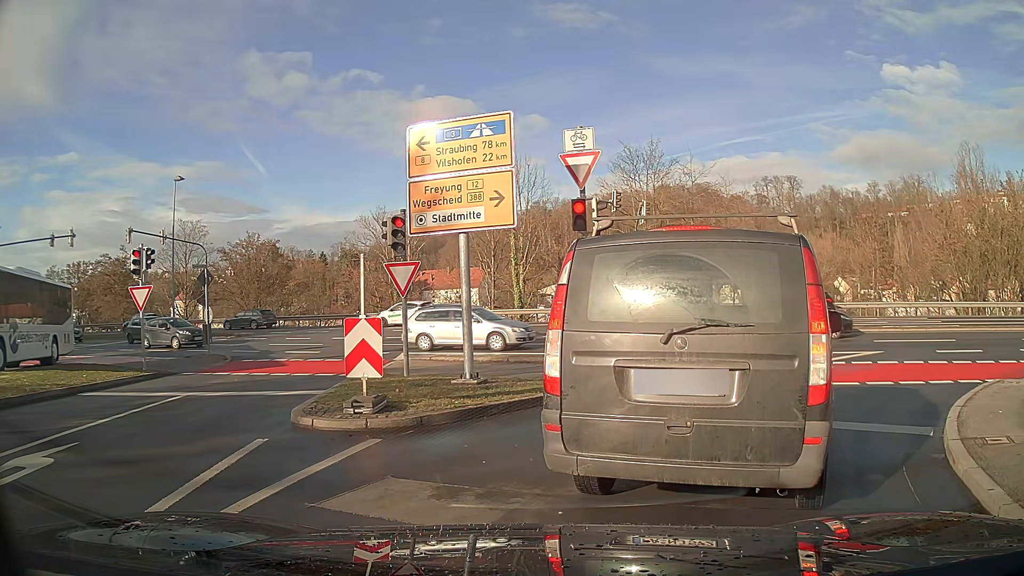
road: residential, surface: asphalt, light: Day
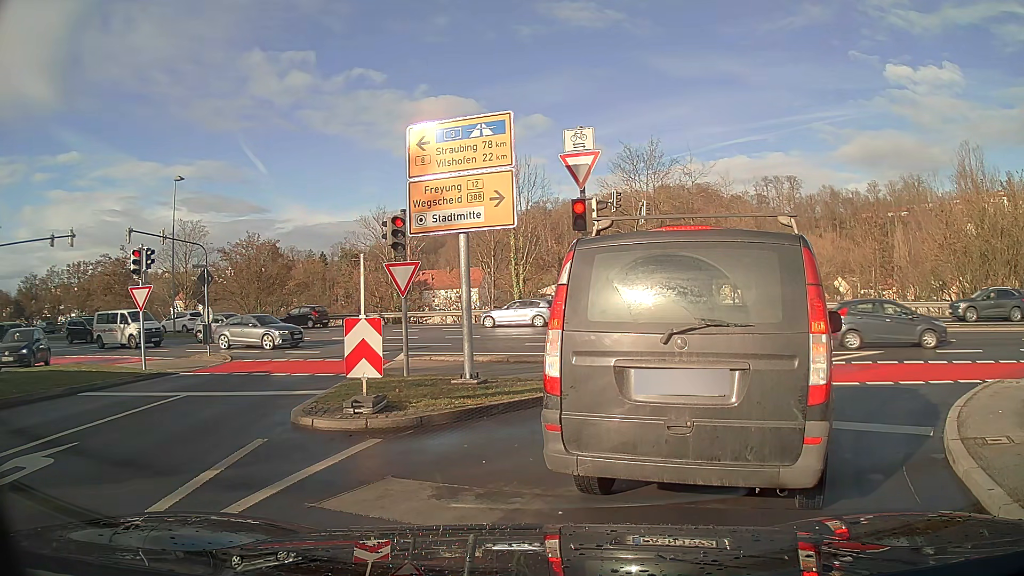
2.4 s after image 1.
(0.0, 0.0) m; 0°
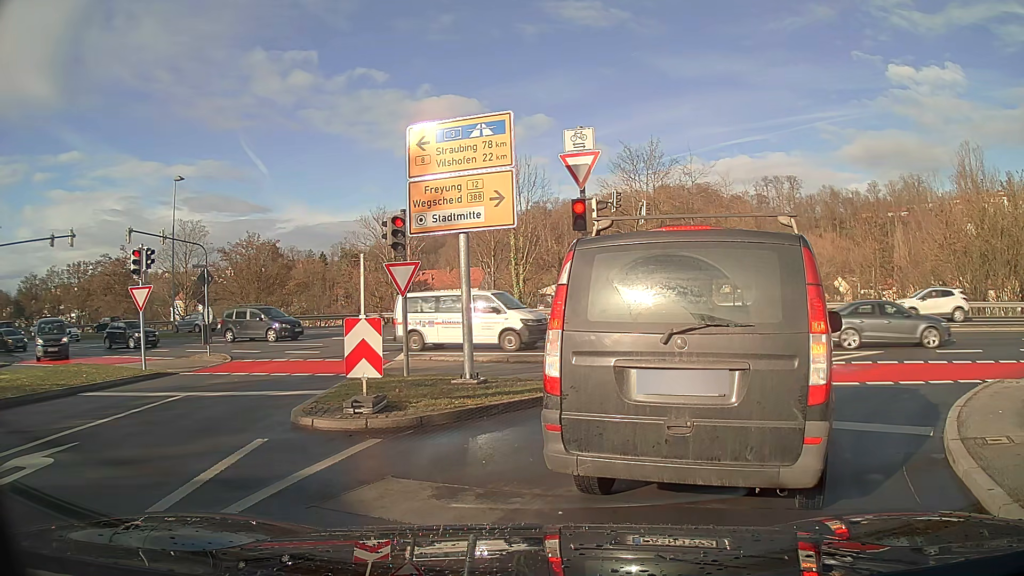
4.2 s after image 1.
(0.0, 0.0) m; 0°
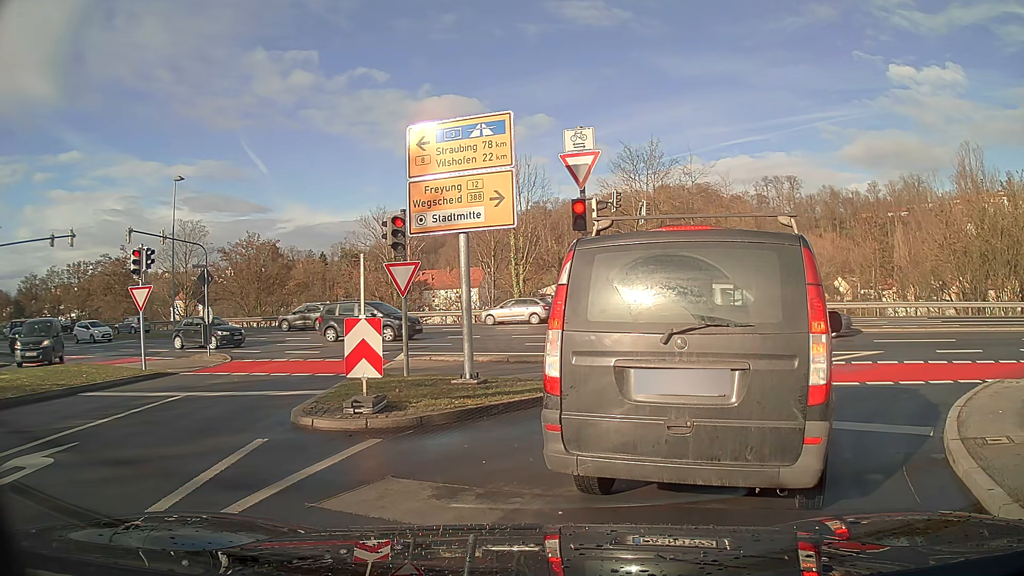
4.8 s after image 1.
(0.0, 0.0) m; 0°
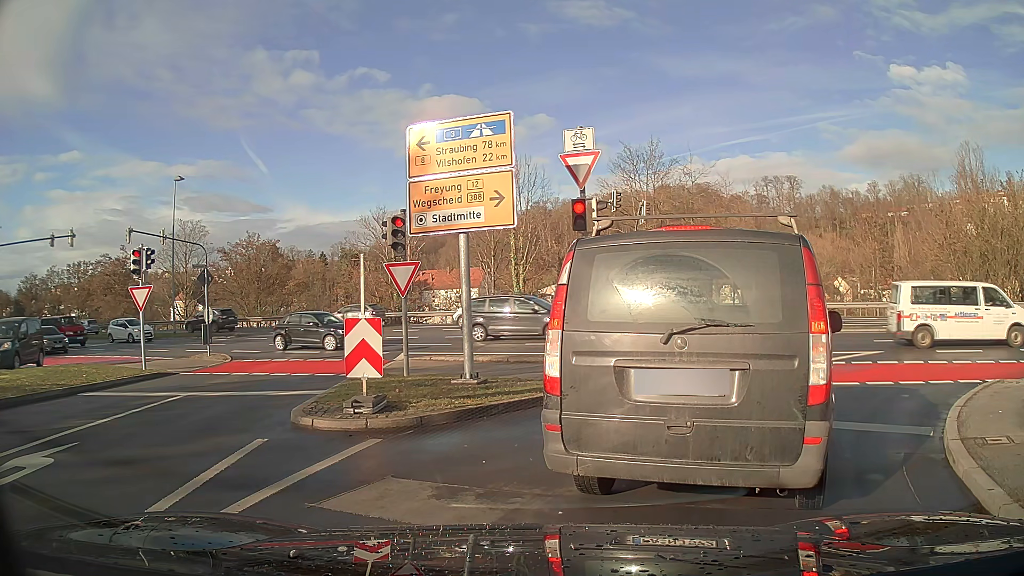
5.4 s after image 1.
(0.0, 0.0) m; 0°
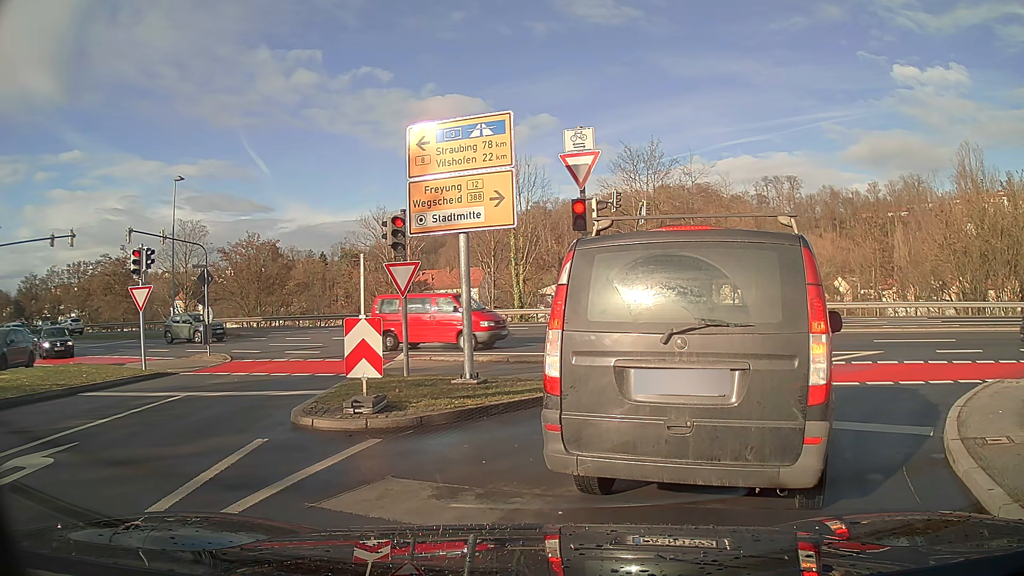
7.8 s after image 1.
(0.0, 0.0) m; 0°
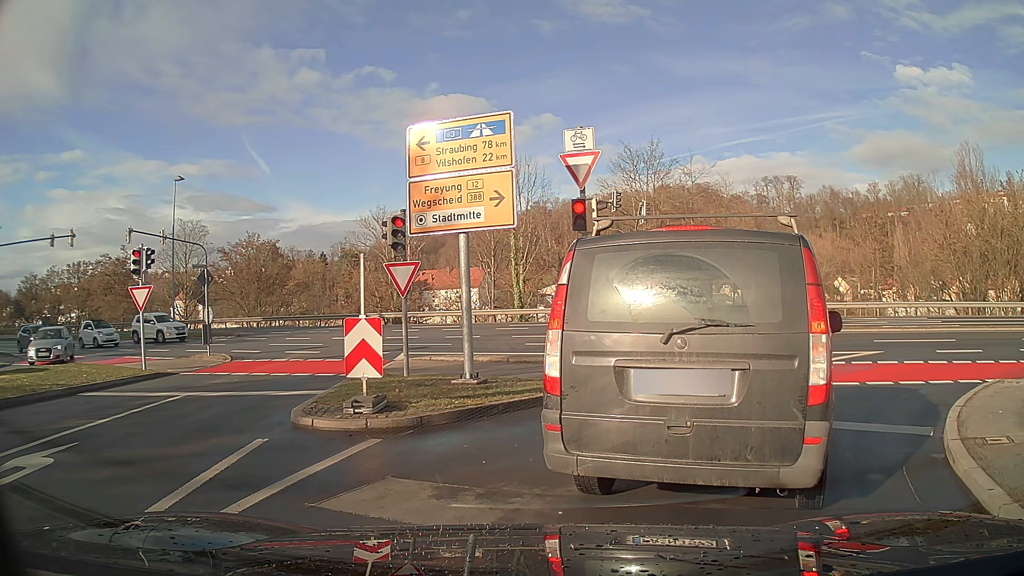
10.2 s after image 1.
(0.0, 0.0) m; 0°
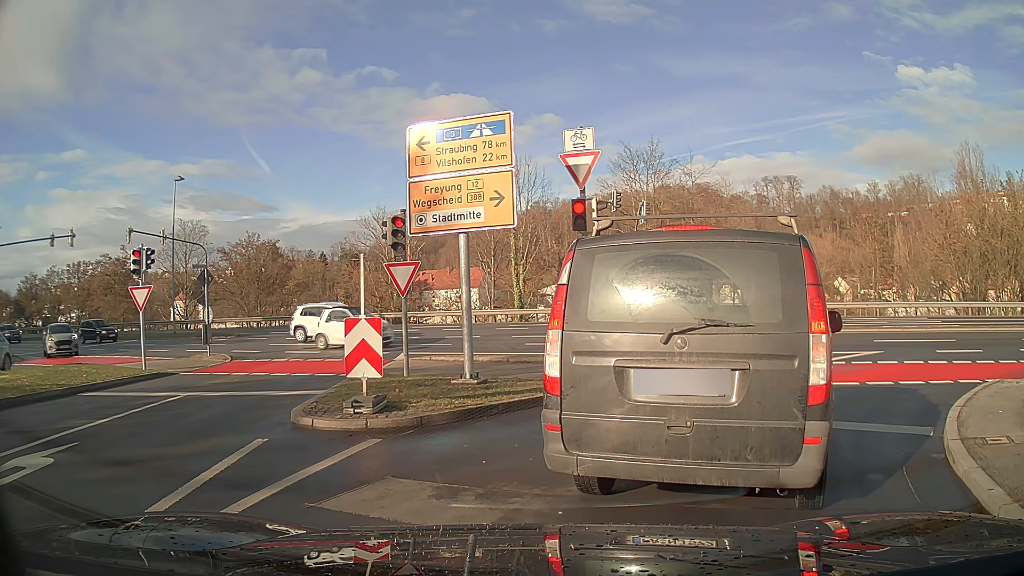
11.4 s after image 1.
(0.0, 0.0) m; 0°
(+3, +9) (+11, +15) (+21, +15) (+30, +12) (+39, +8) (+49, +4) (+58, +1) (+68, -2) (+77, -5) (+87, -9) m
